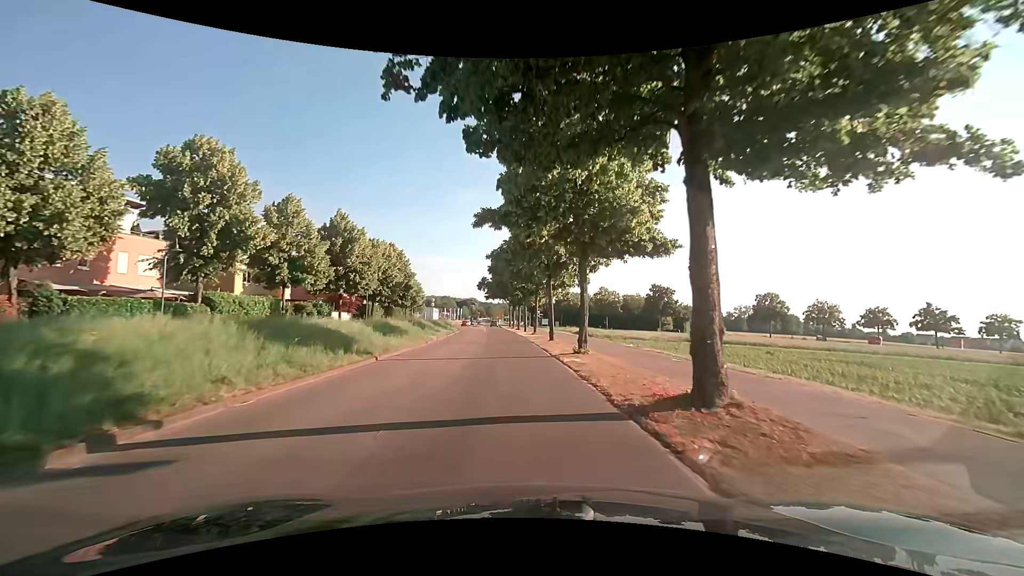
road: tertiary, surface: asphalt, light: Day
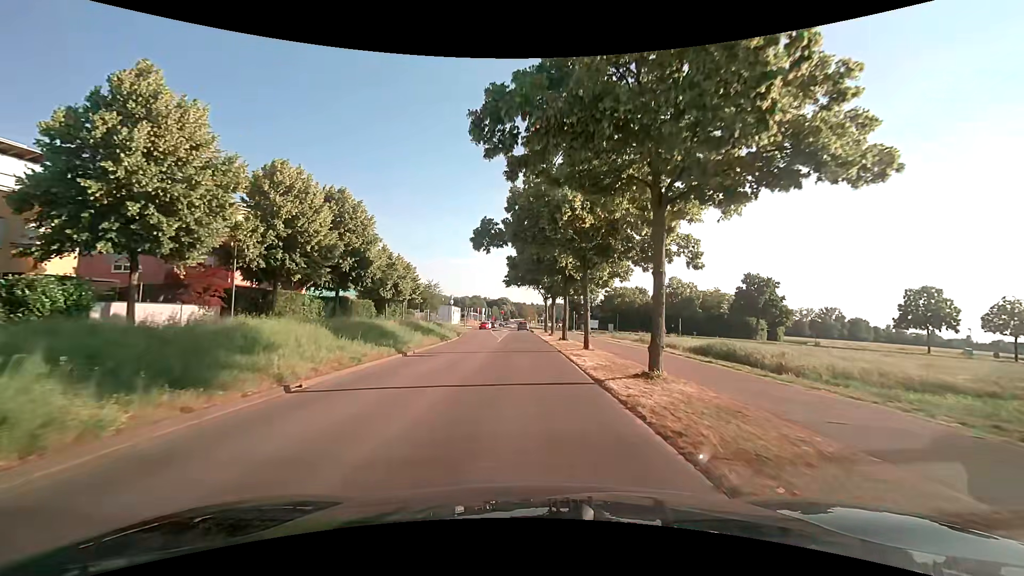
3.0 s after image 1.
(-1.5, +32.5) m; -4°
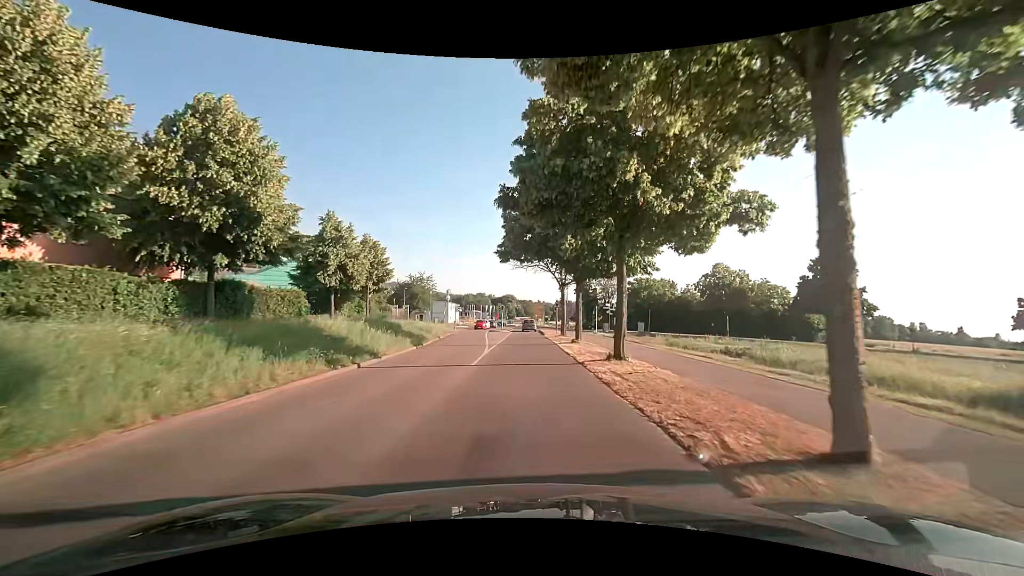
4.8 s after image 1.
(-0.2, +18.0) m; -1°
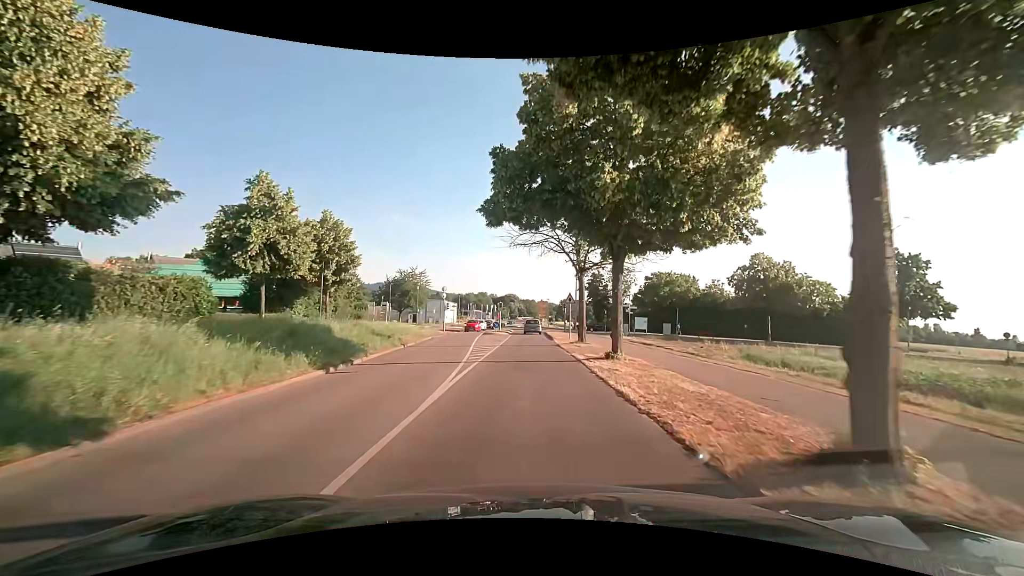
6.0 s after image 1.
(-0.1, +11.2) m; -1°
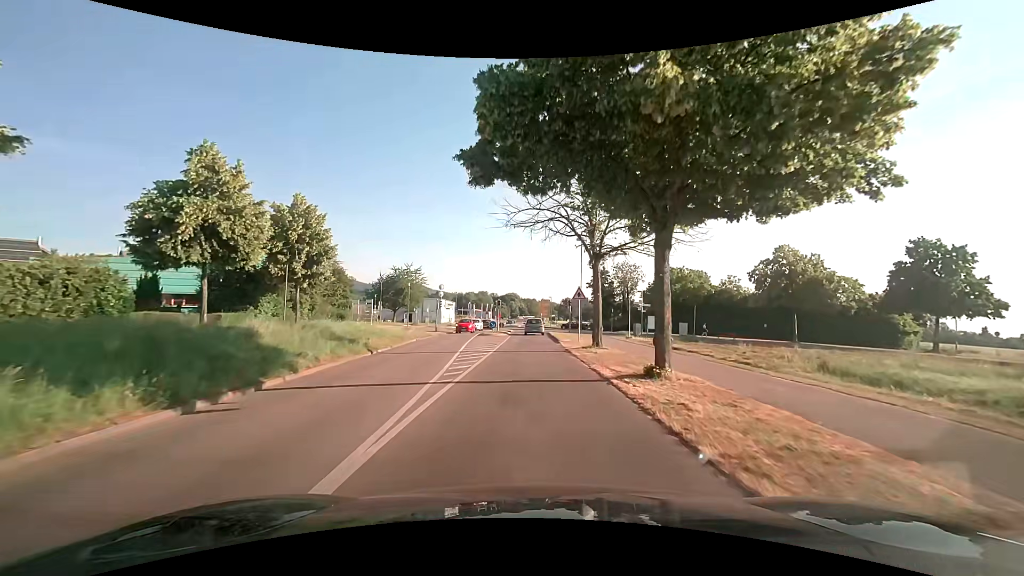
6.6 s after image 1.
(+0.1, +5.5) m; +1°
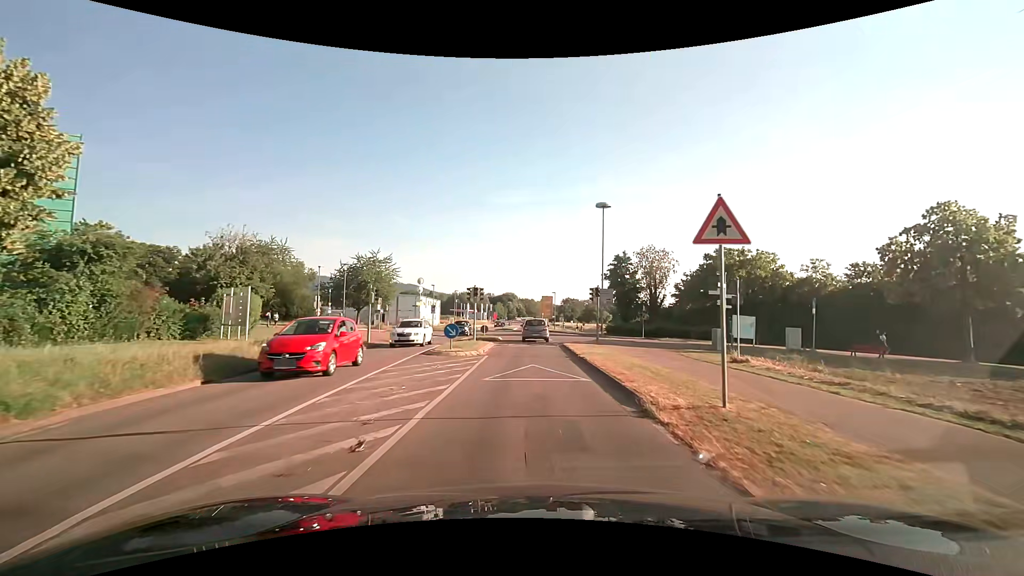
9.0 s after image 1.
(-0.2, +21.3) m; 0°
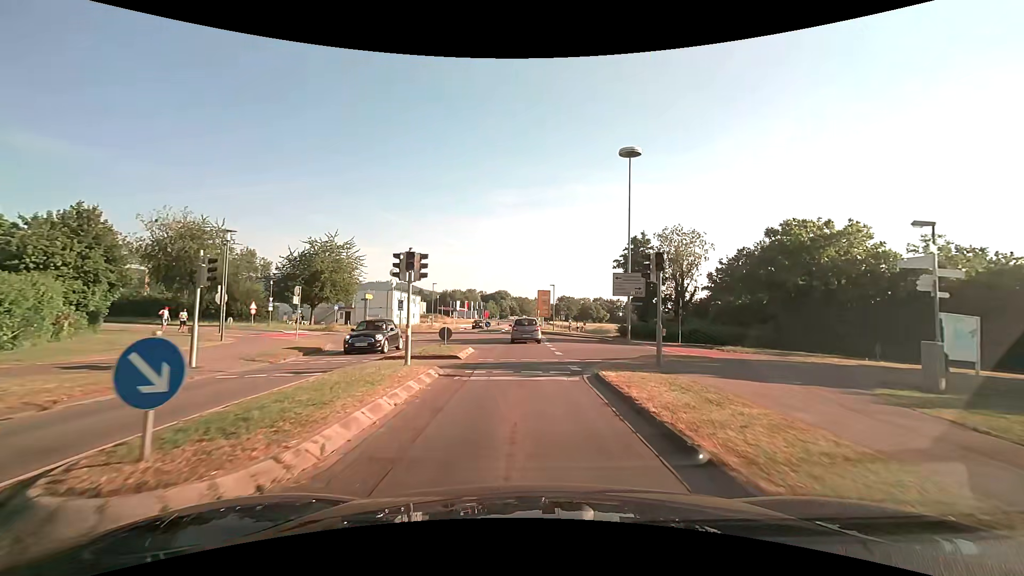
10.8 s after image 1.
(+0.1, +15.1) m; +1°
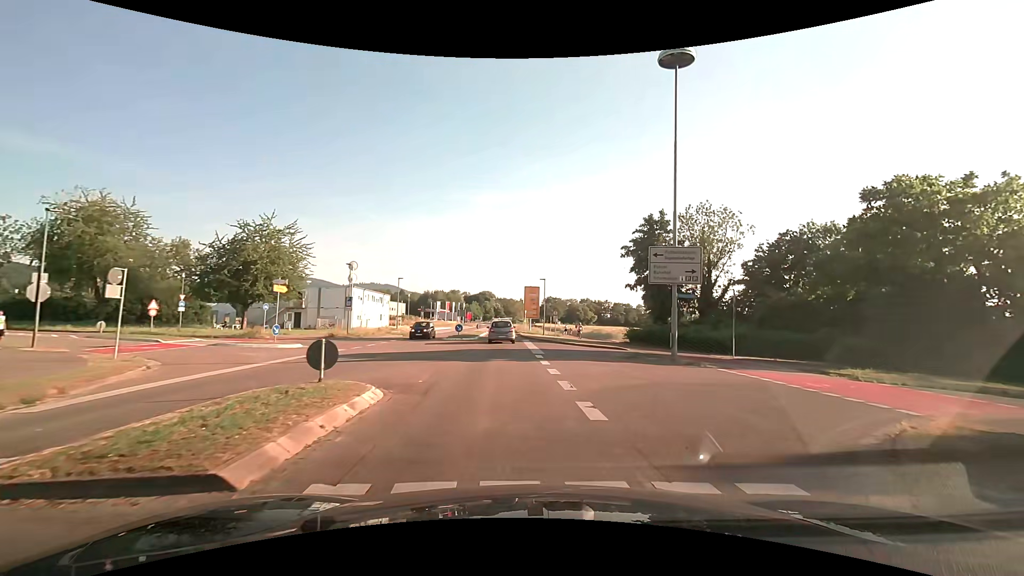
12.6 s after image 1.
(0.0, +12.1) m; +1°
